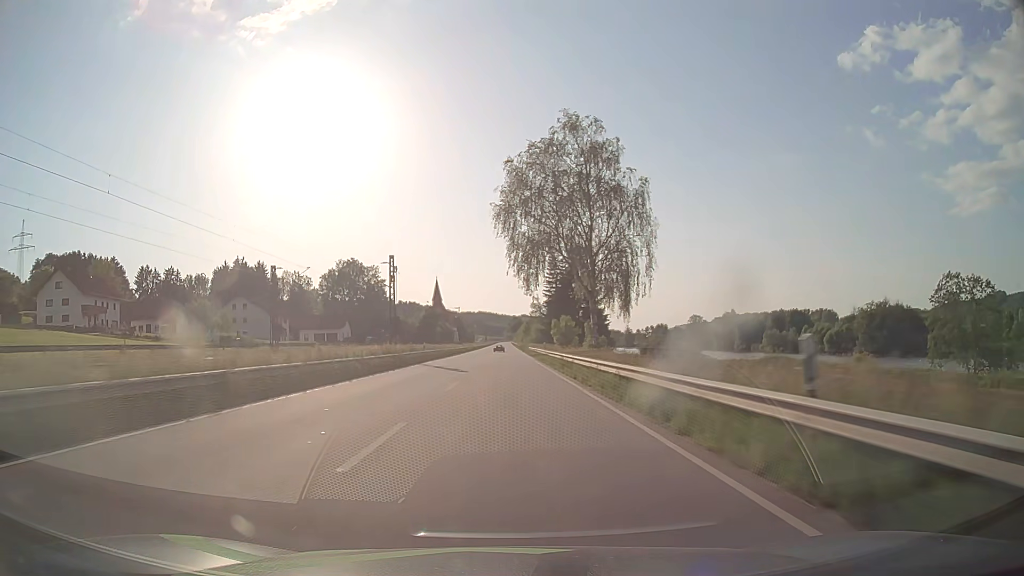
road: primary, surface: asphalt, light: Day
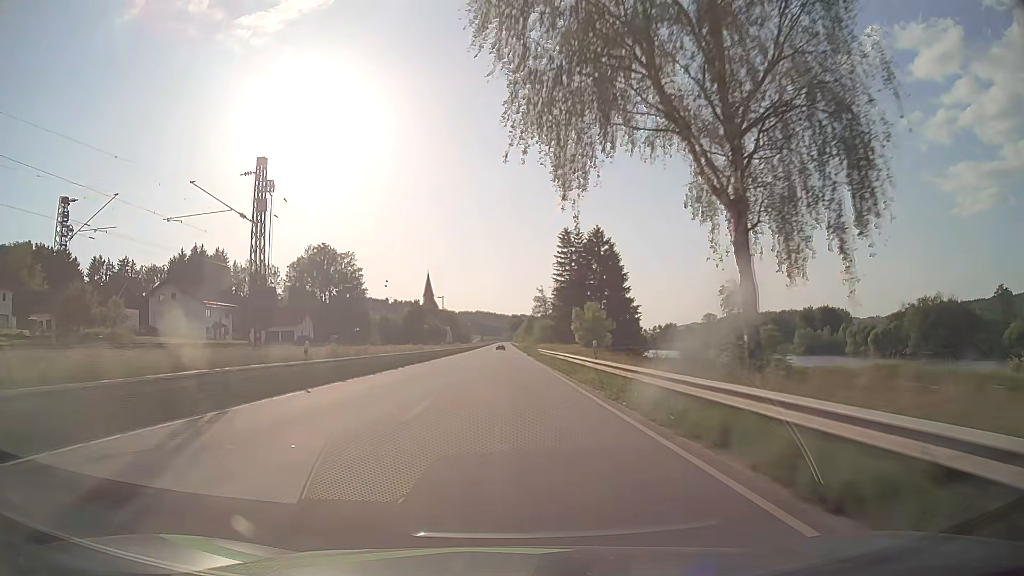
(0.0, +31.6) m; 0°
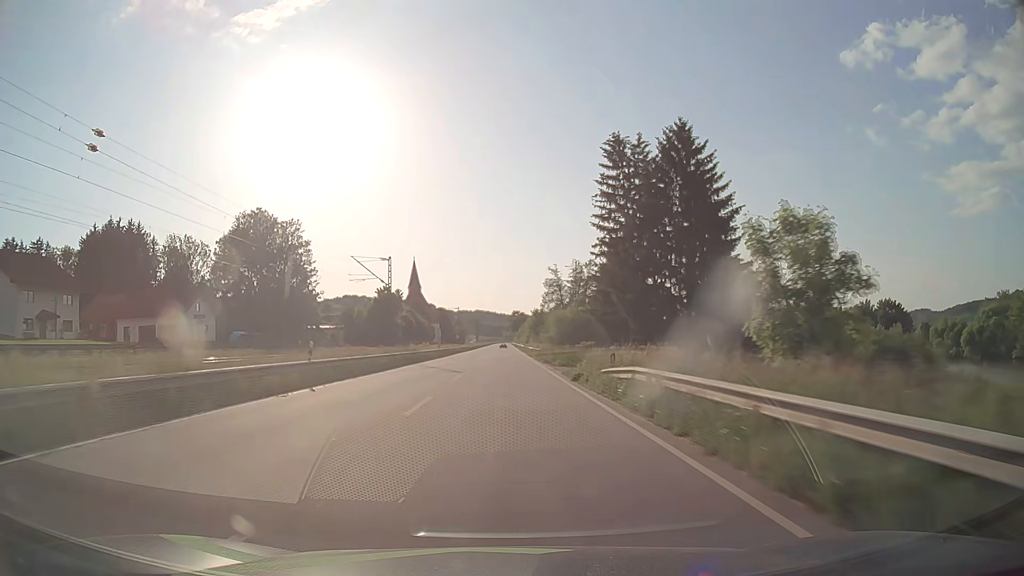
(0.0, +47.4) m; 0°
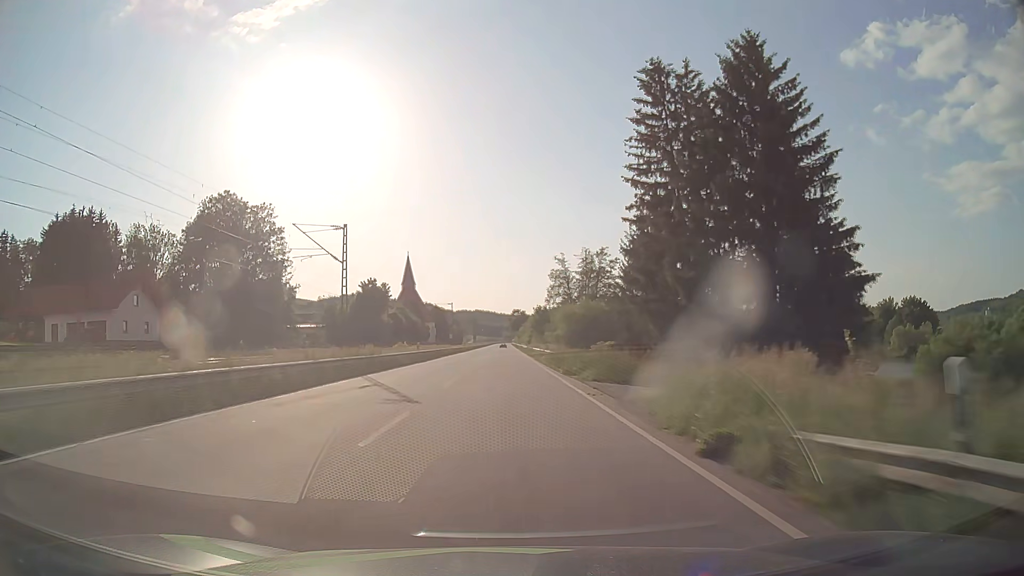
(0.0, +15.8) m; 0°
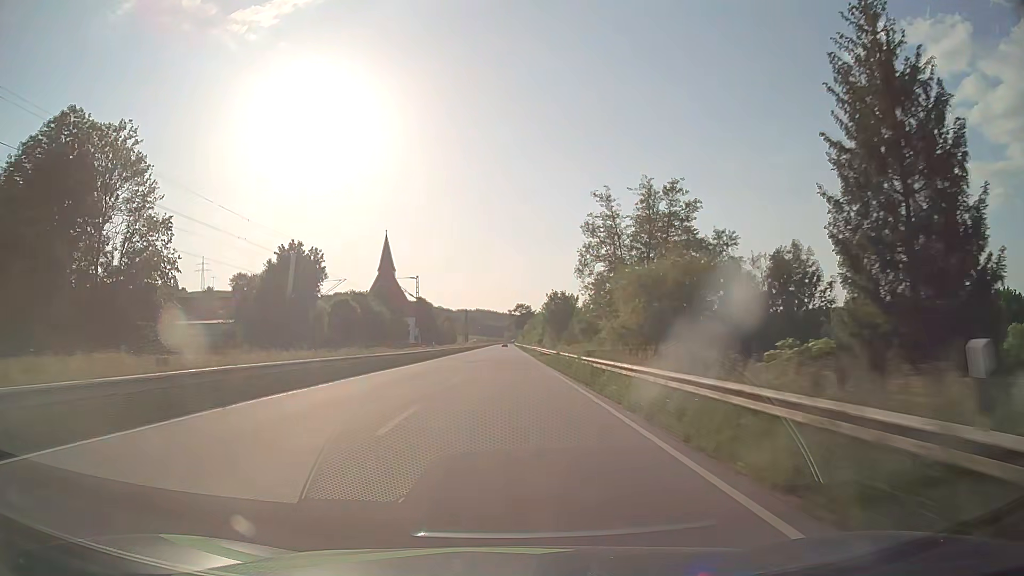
(-0.1, +47.4) m; 0°
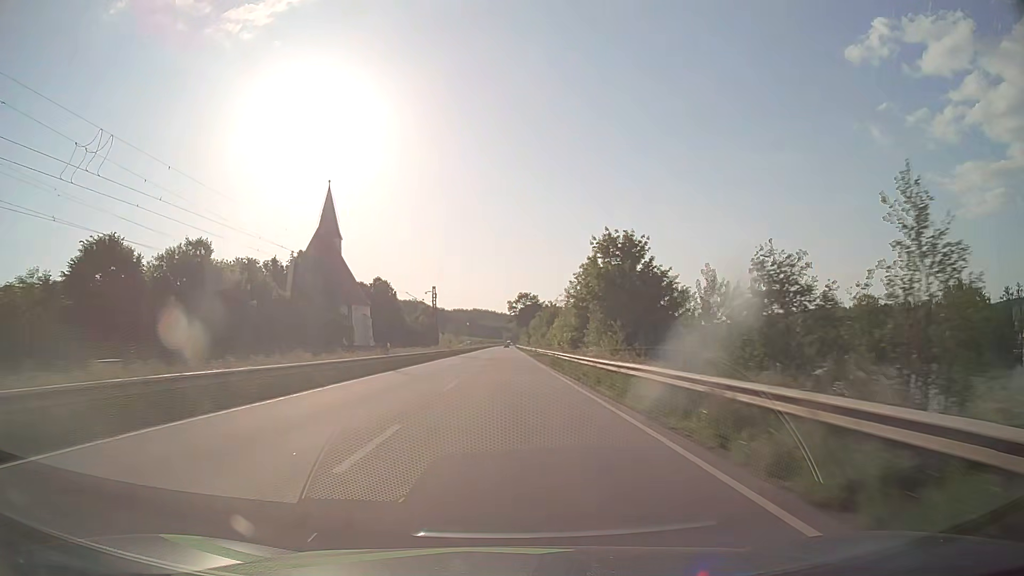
(-0.2, +63.1) m; 0°
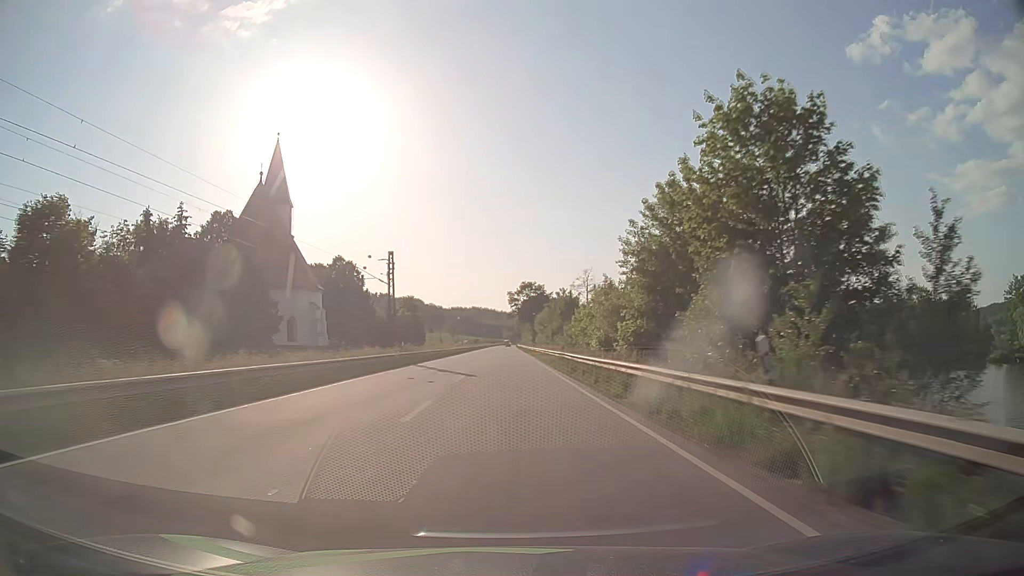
(+0.1, +31.6) m; 0°
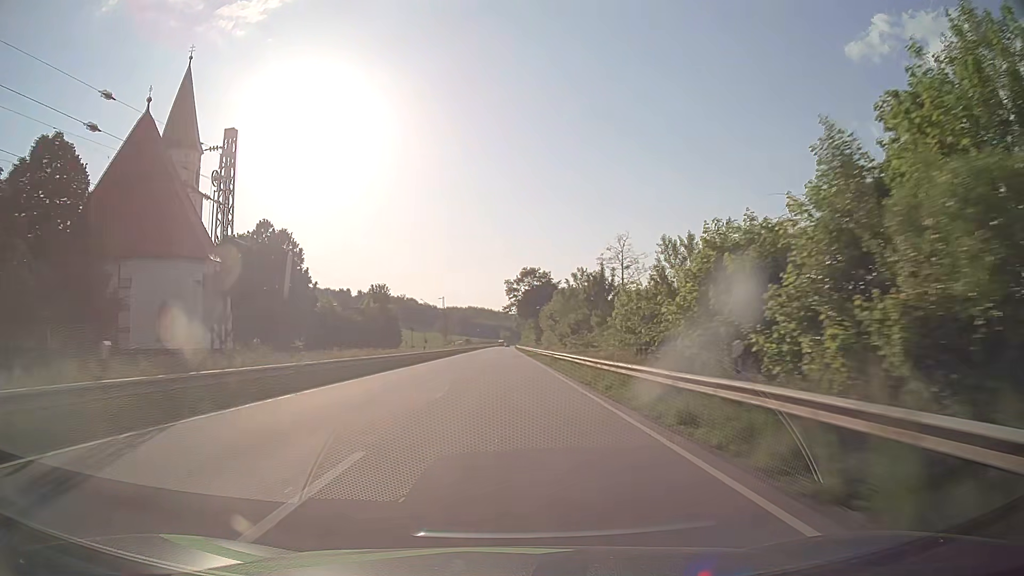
(0.0, +31.6) m; 0°
(0, +10) (0, +20) (0, +30) (0, +40) (0, +50) (0, +60) (0, +70) (0, +80) (0, +90) (0, +100) m
